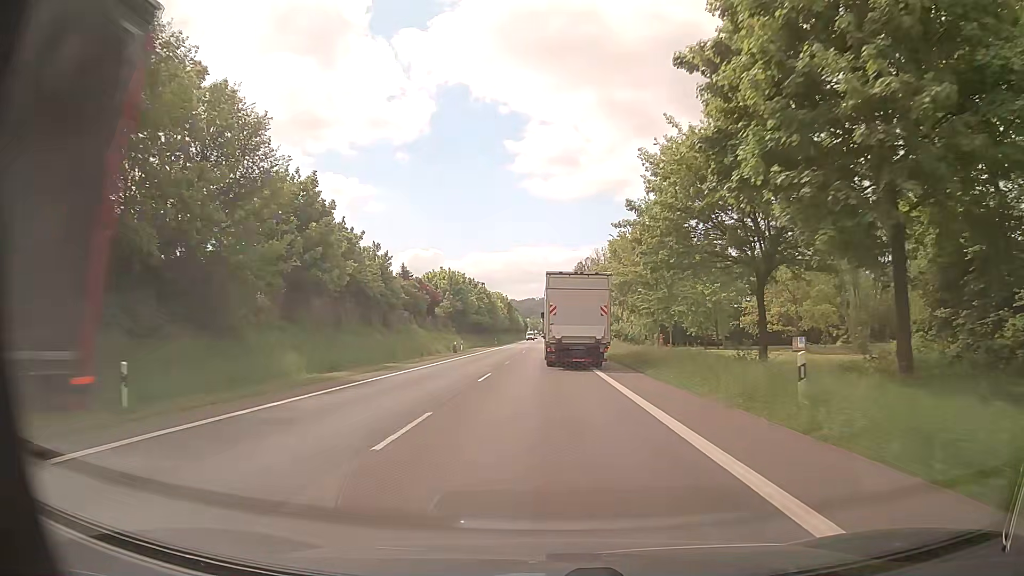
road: primary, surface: asphalt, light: Day
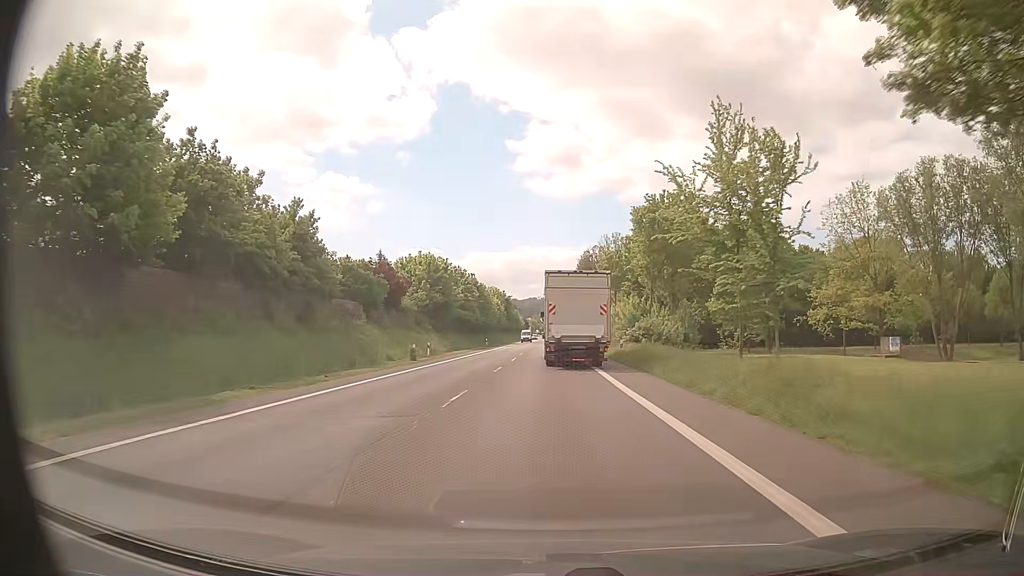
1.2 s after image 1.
(0.0, +19.7) m; 0°
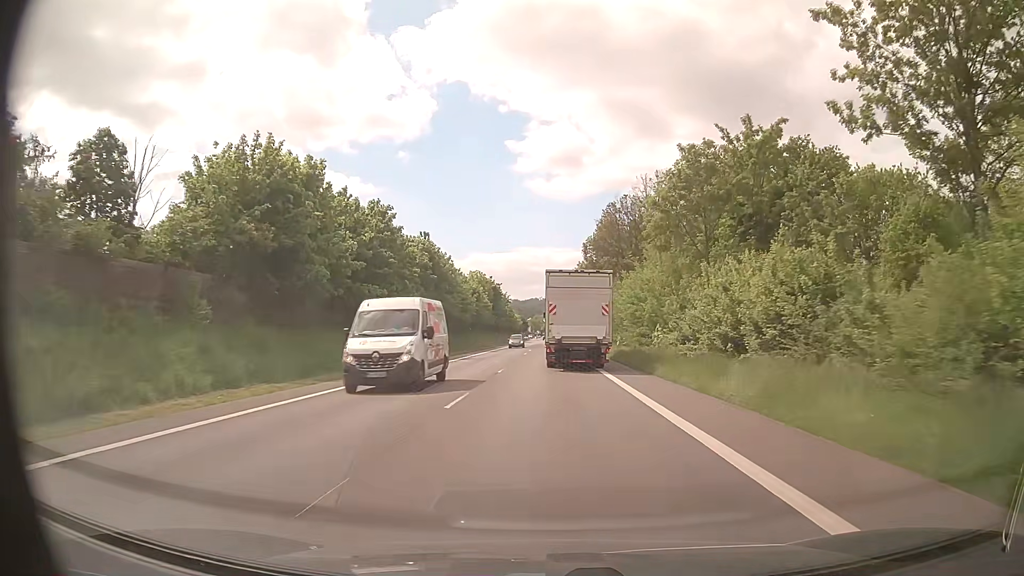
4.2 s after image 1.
(-0.5, +49.1) m; 0°
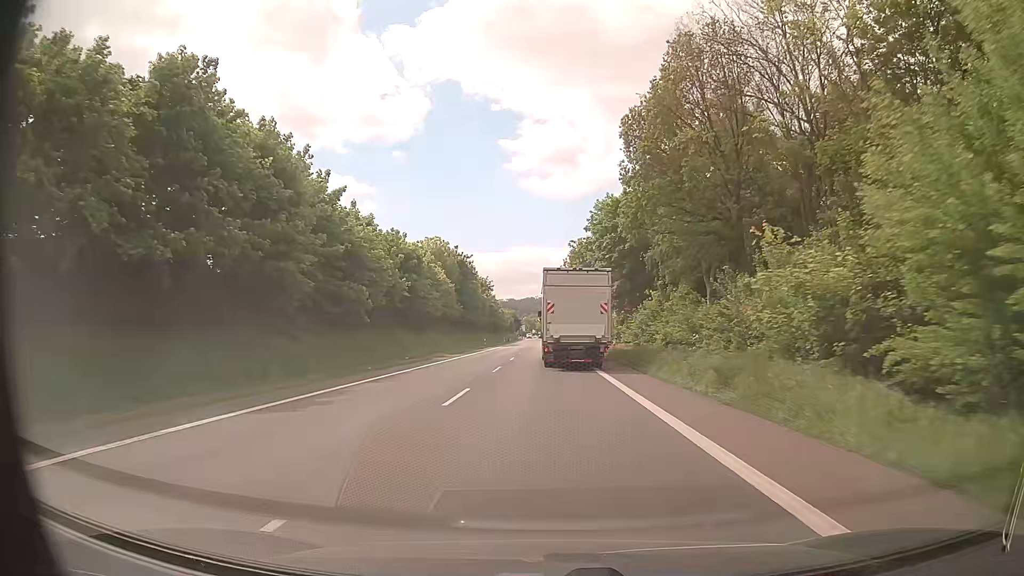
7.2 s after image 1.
(+0.1, +48.9) m; 0°
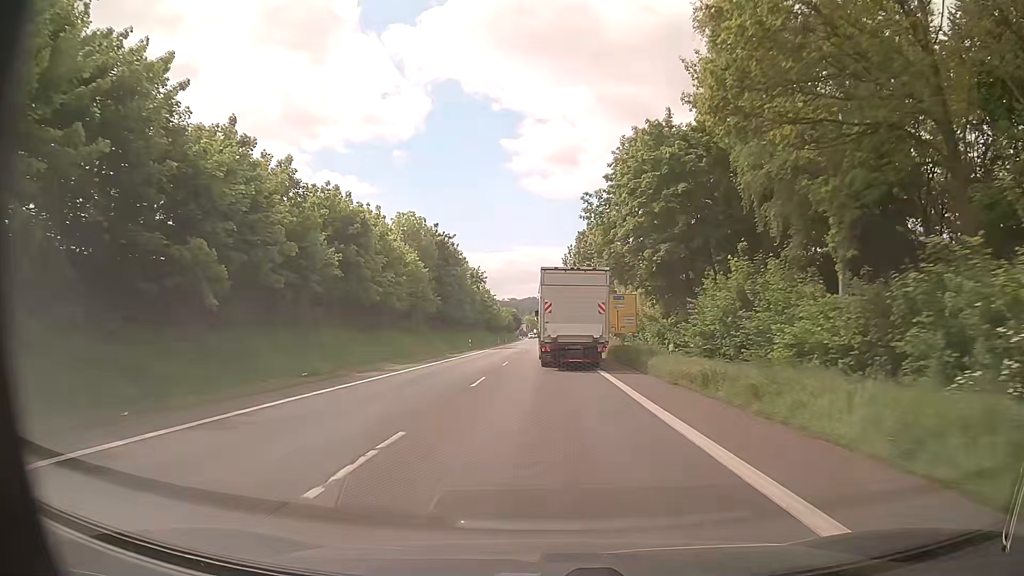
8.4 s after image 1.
(0.0, +19.6) m; 0°
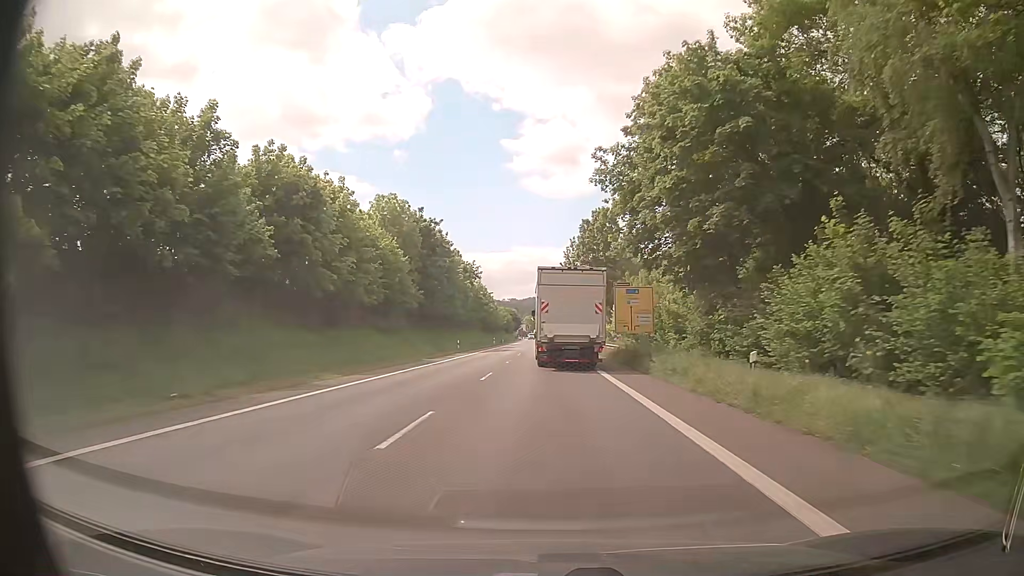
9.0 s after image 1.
(0.0, +9.7) m; 0°
(0, +10) (0, +20) (0, +30) (0, +40) (0, +50) (0, +60) (0, +70) (0, +80) (0, +90) (0, +100) m
